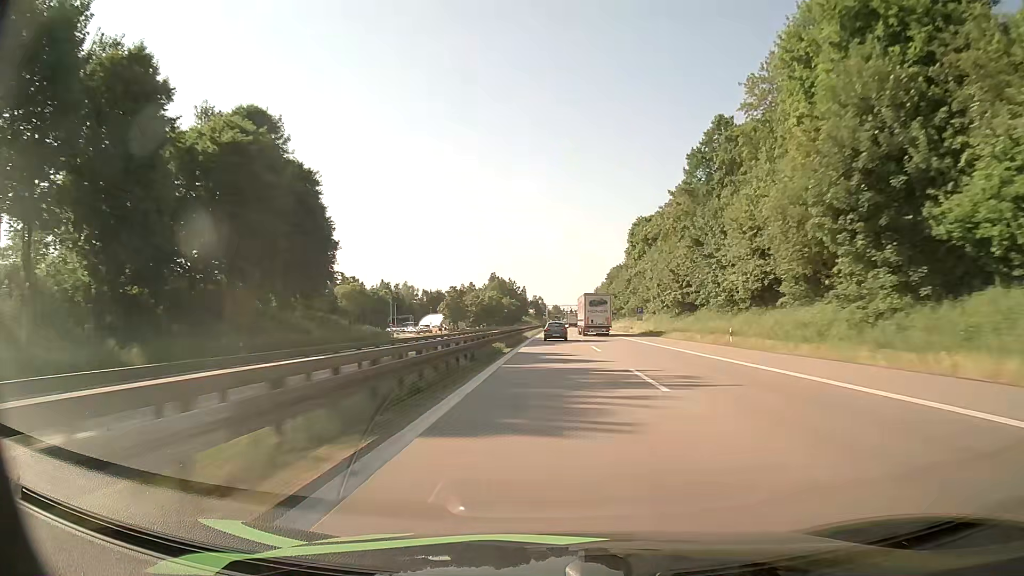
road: motorway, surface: asphalt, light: Day
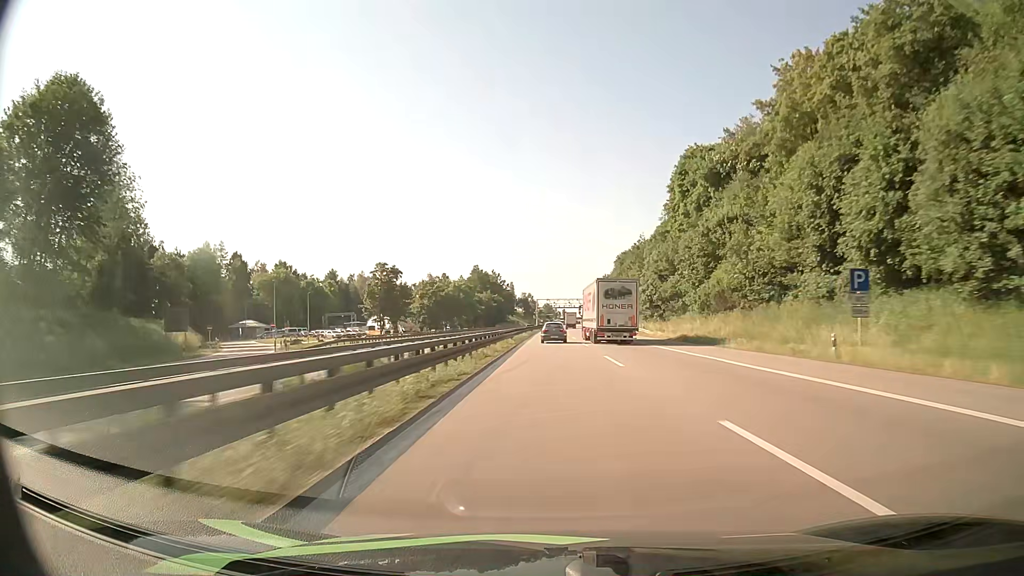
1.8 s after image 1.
(+0.2, +64.0) m; +1°
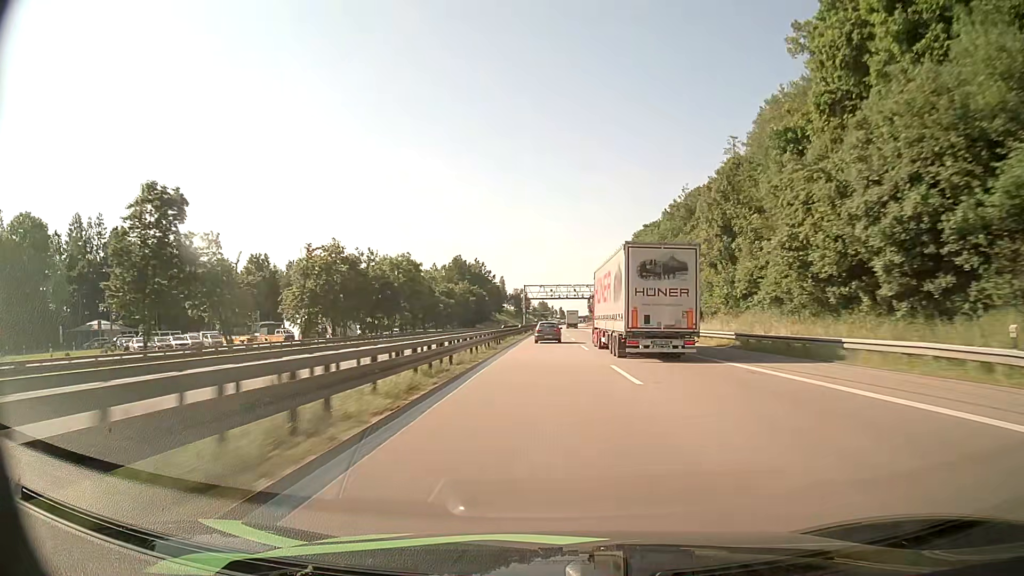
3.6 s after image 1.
(+0.3, +60.1) m; 0°
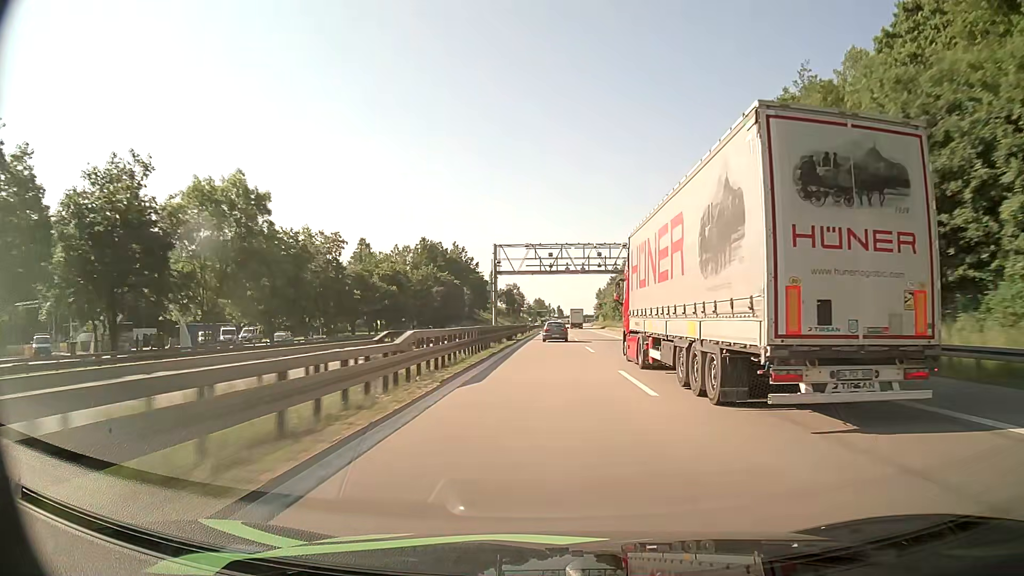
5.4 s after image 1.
(+0.2, +56.5) m; 0°
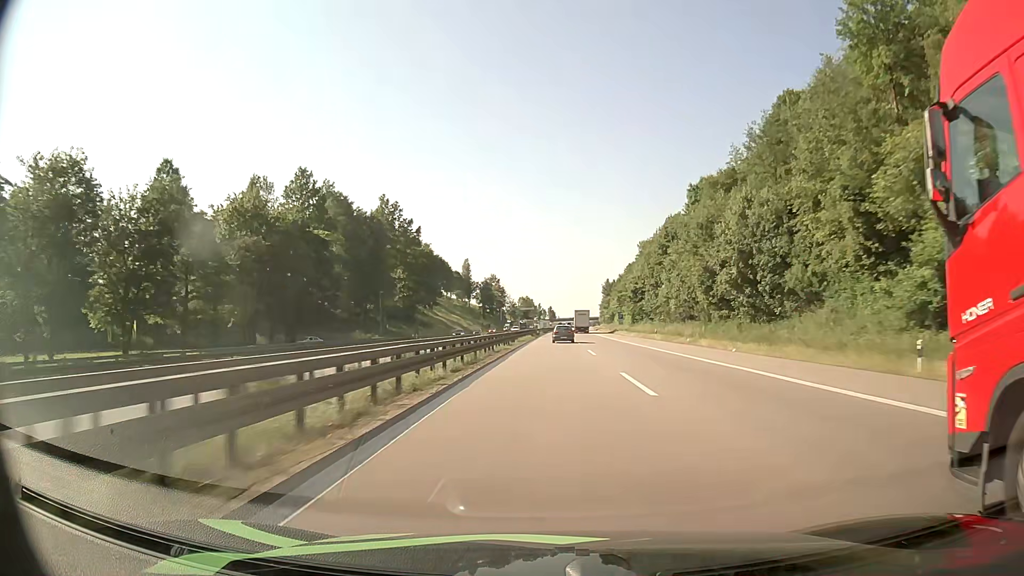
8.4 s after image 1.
(+0.6, +89.5) m; +1°
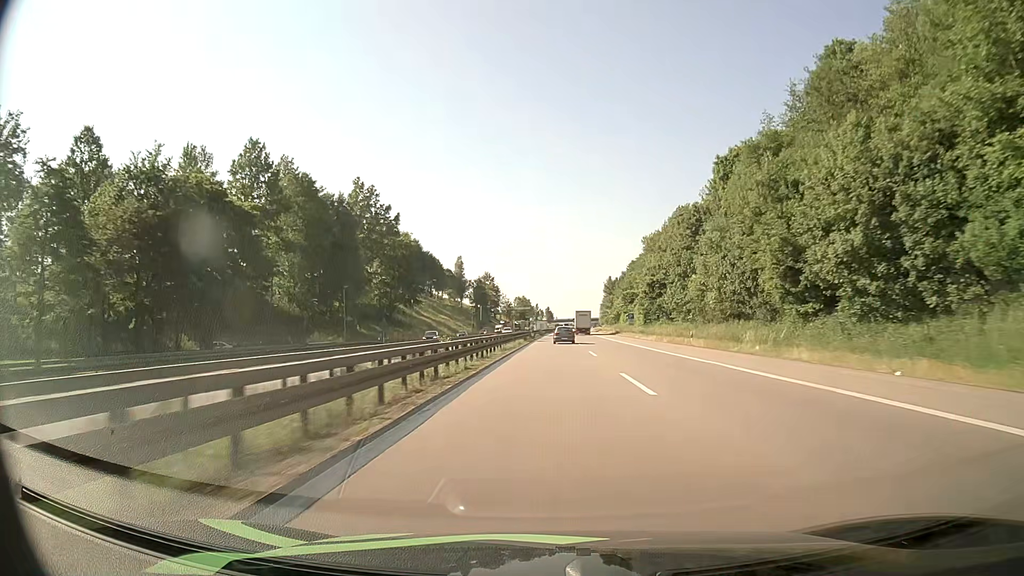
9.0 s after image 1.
(0.0, +17.7) m; 0°
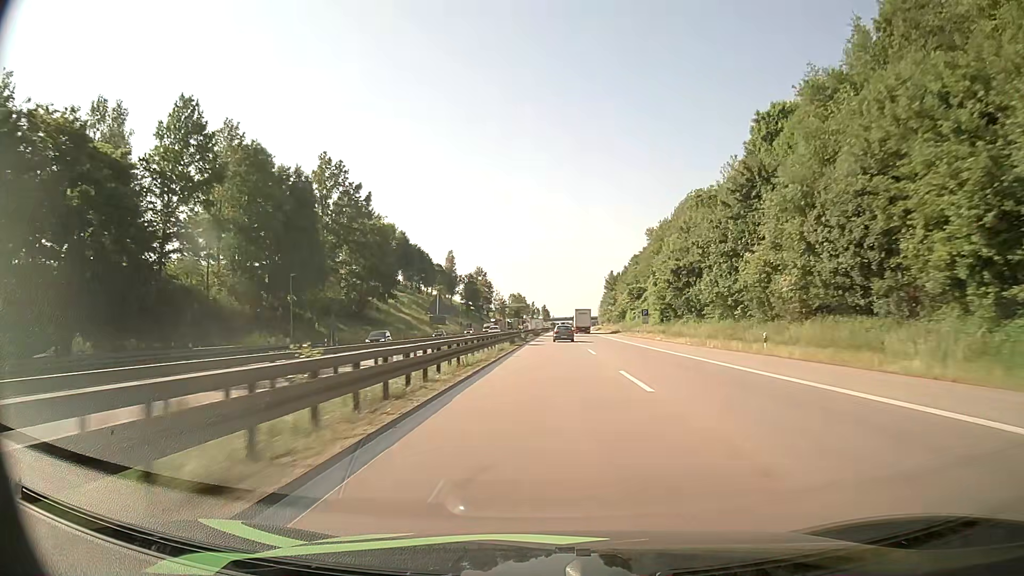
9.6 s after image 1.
(0.0, +17.7) m; 0°
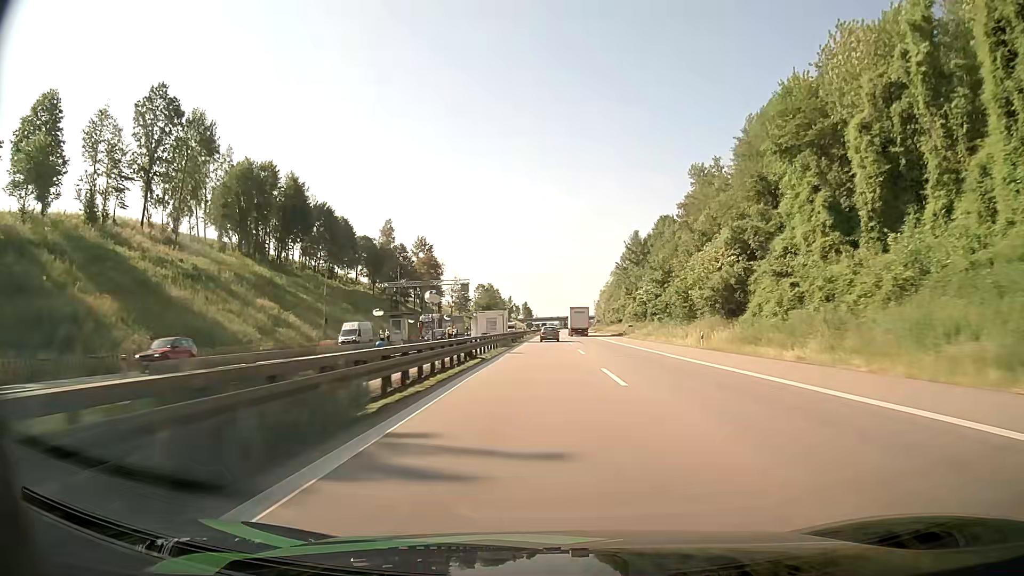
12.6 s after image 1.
(+1.4, +88.8) m; +2°
(0, +10) (0, +20) (0, +30) (0, +40) (0, +50) (0, +60) (0, +70) (0, +80) (0, +90) (+1, +100) m
